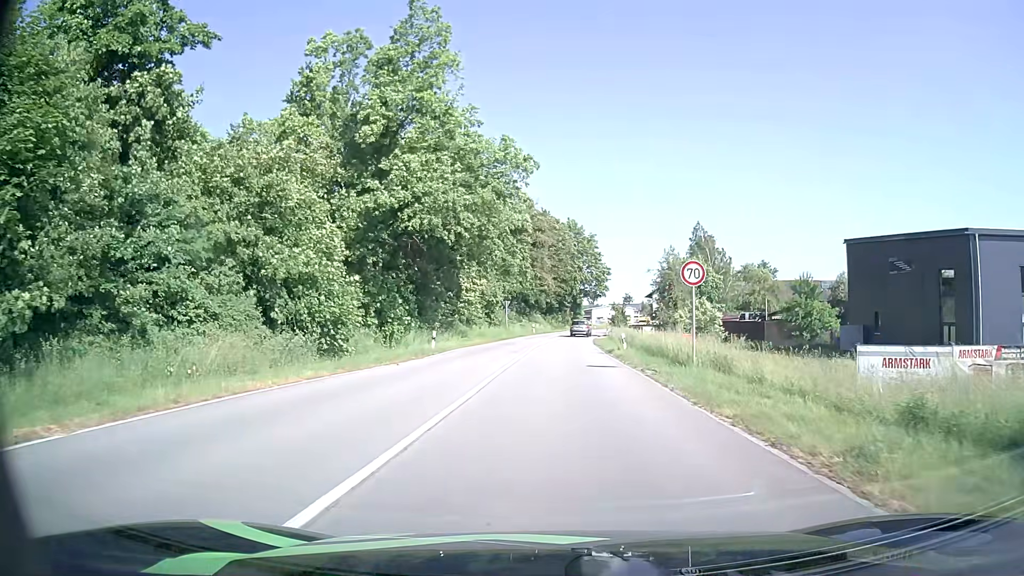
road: primary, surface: asphalt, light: Day
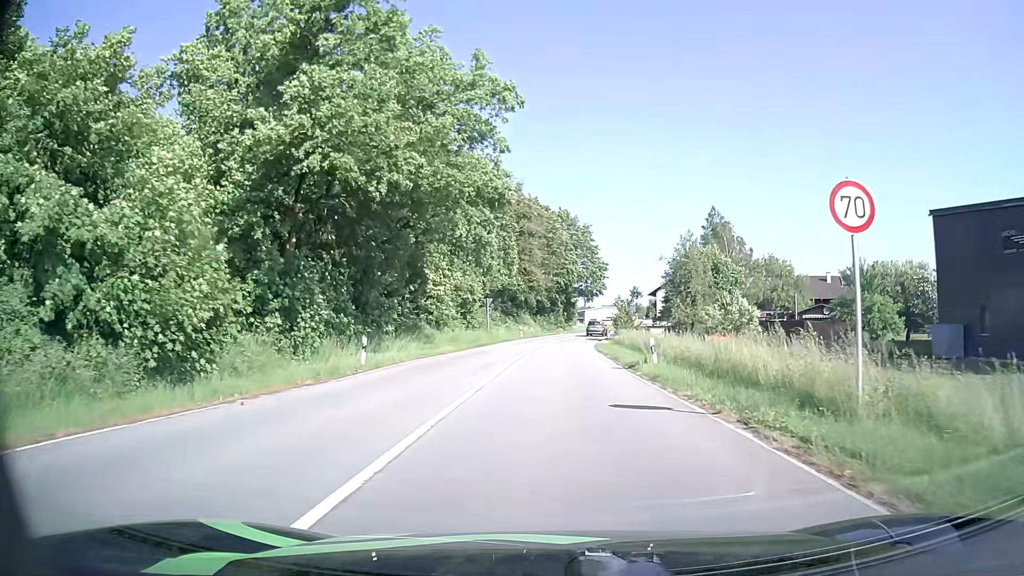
(+0.1, +11.5) m; +1°
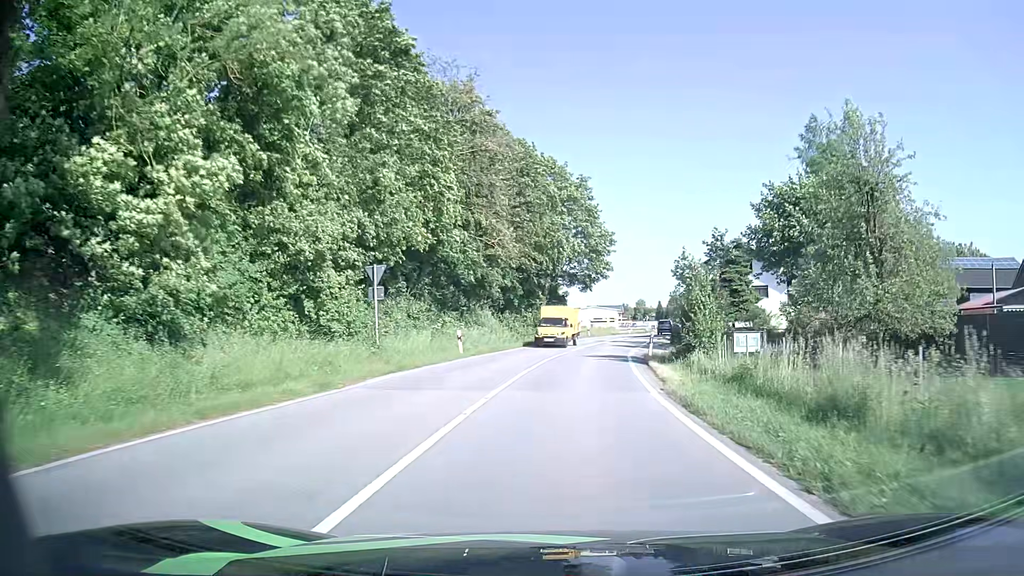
(+0.4, +32.2) m; +1°
(0, +10) (+1, +20) (+2, +30) (+4, +40) (+6, +50) (+8, +59) (+11, +69) (+14, +78) (+17, +88) (+20, +97) m
